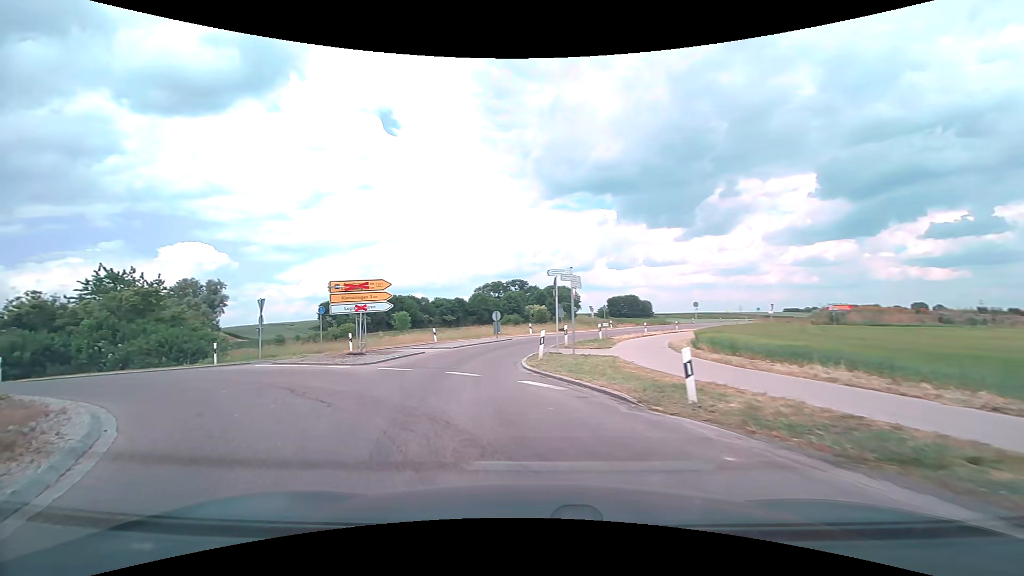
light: Day
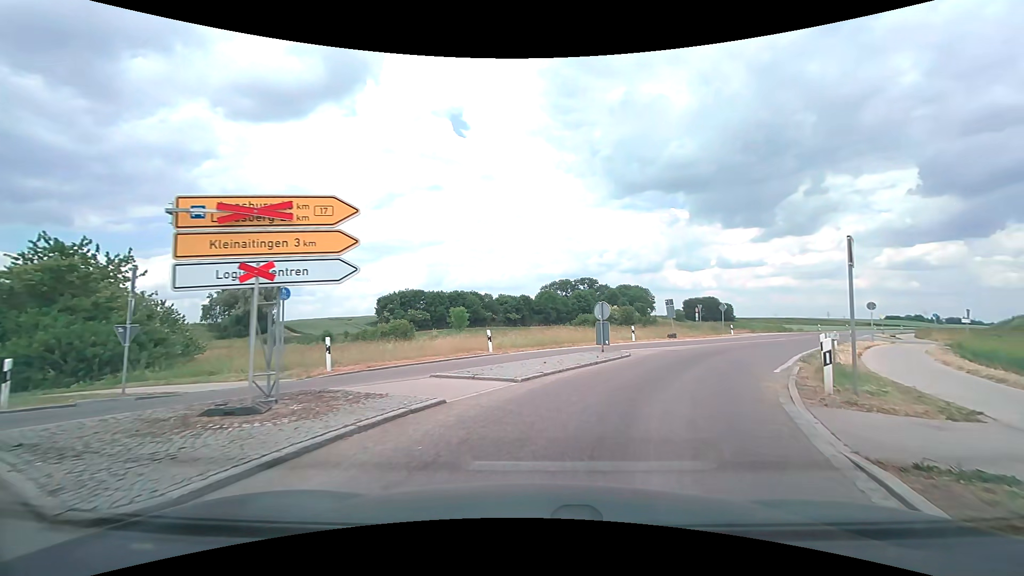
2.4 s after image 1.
(-2.6, +13.9) m; -10°
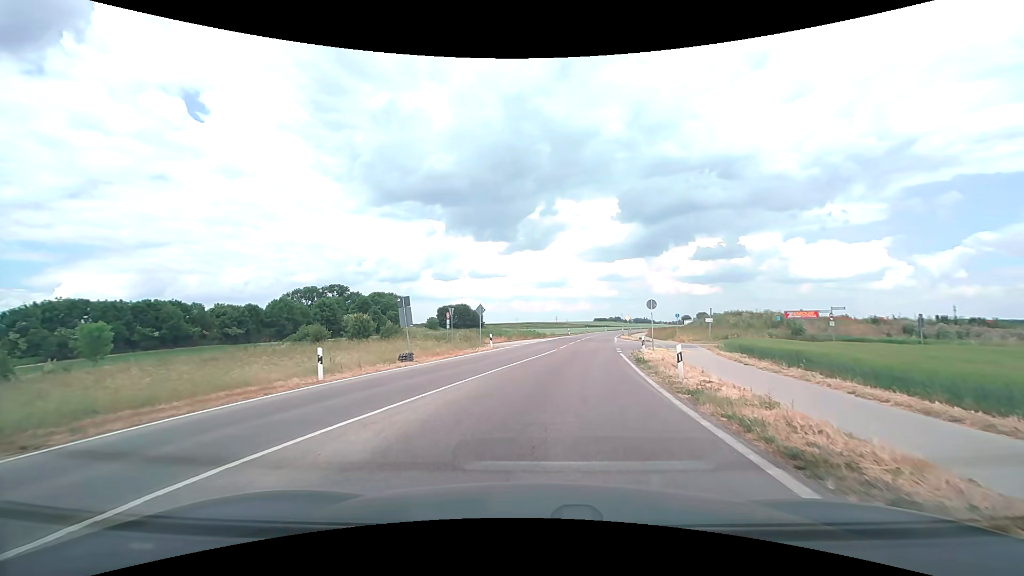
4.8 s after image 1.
(+4.1, +15.2) m; +28°
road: secondary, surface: asphalt
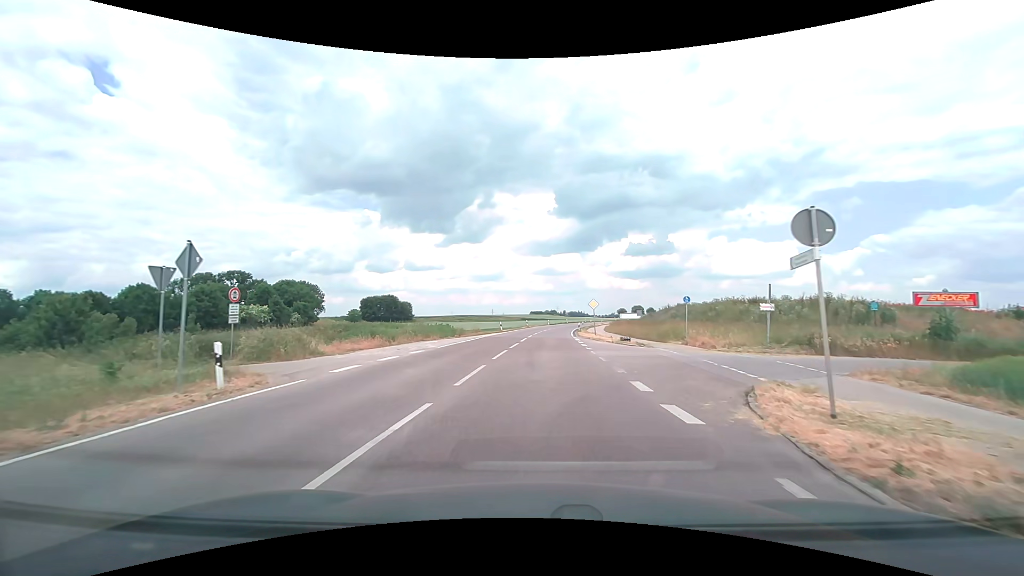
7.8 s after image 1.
(+1.6, +23.8) m; +7°
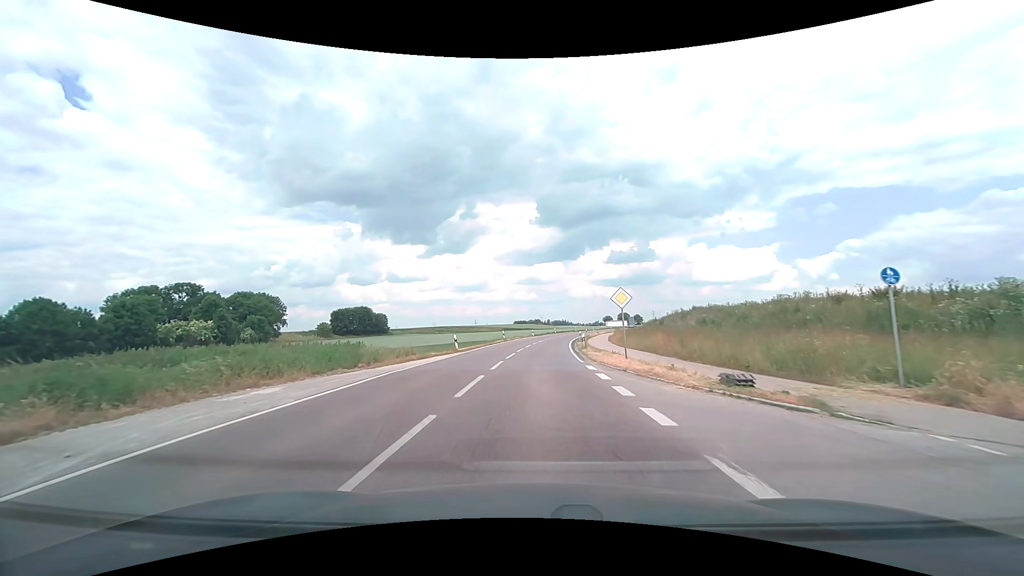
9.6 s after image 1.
(+0.4, +18.6) m; +2°
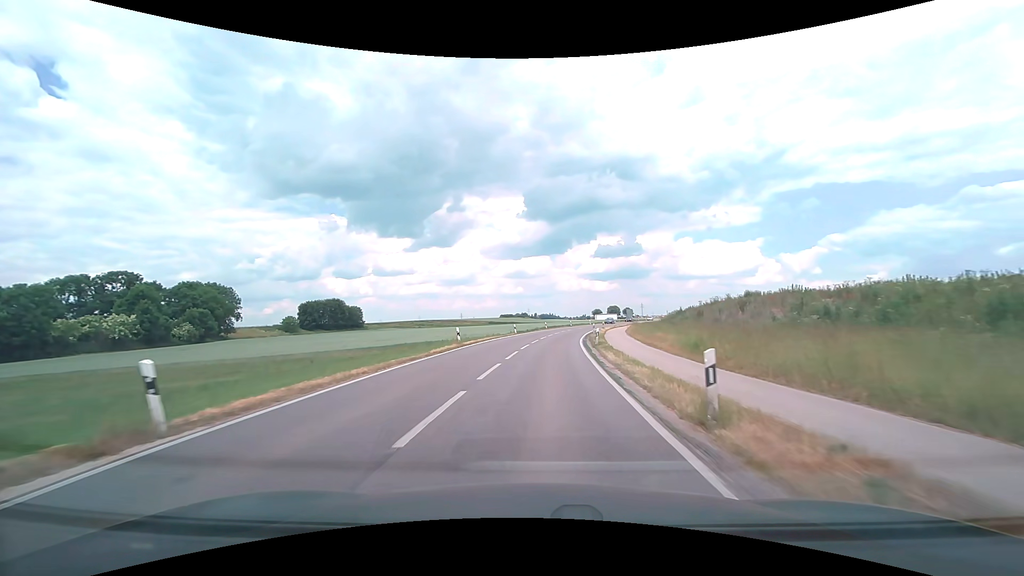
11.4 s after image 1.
(+0.2, +22.5) m; +1°
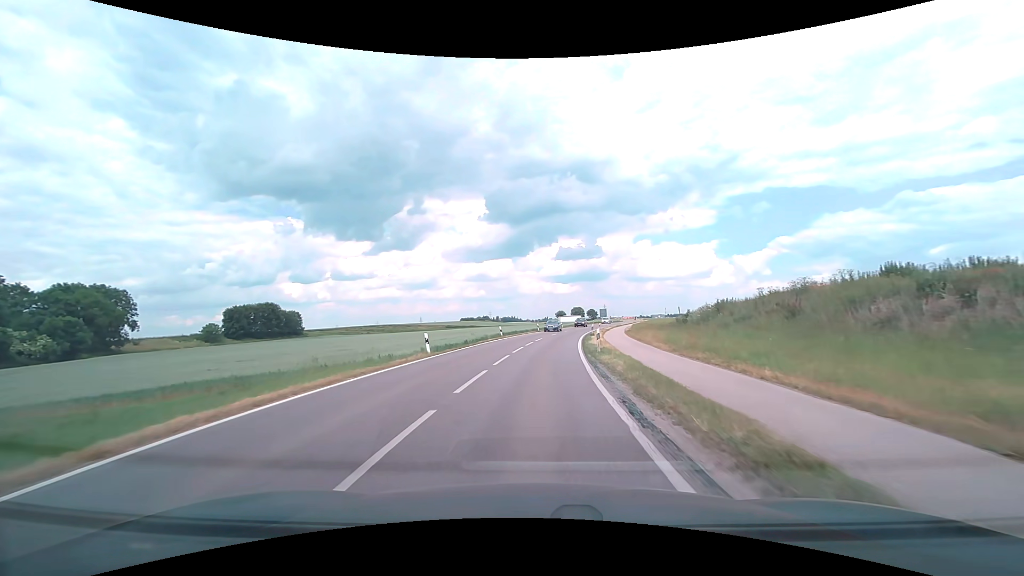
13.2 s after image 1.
(+1.0, +25.7) m; +4°
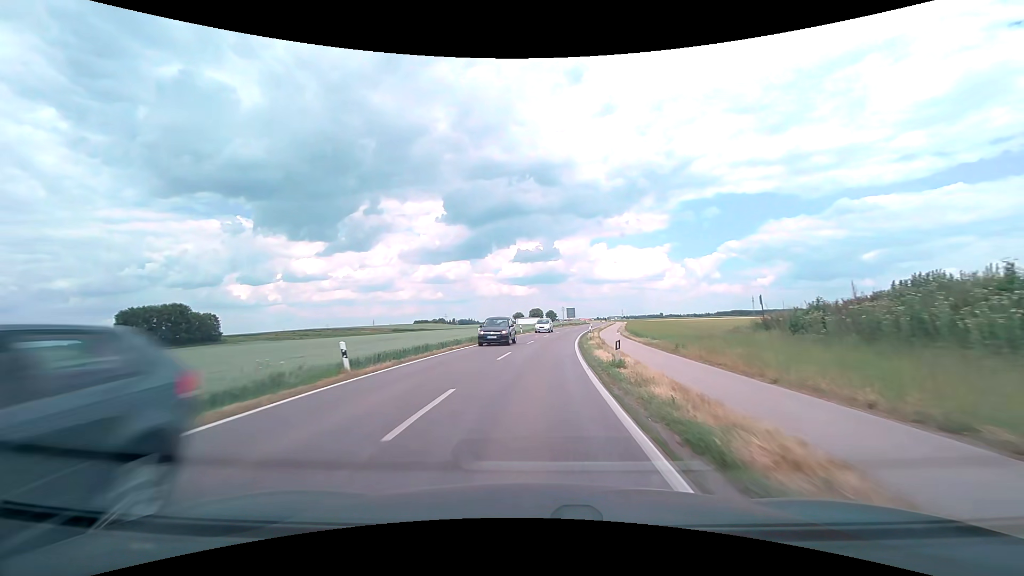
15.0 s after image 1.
(+1.1, +27.7) m; +5°
(0, +10) (+1, +20) (+1, +30) (+2, +40) (+3, +50) (+5, +60) (+6, +70) (+8, +79) (+10, +89) (+11, +99) m
